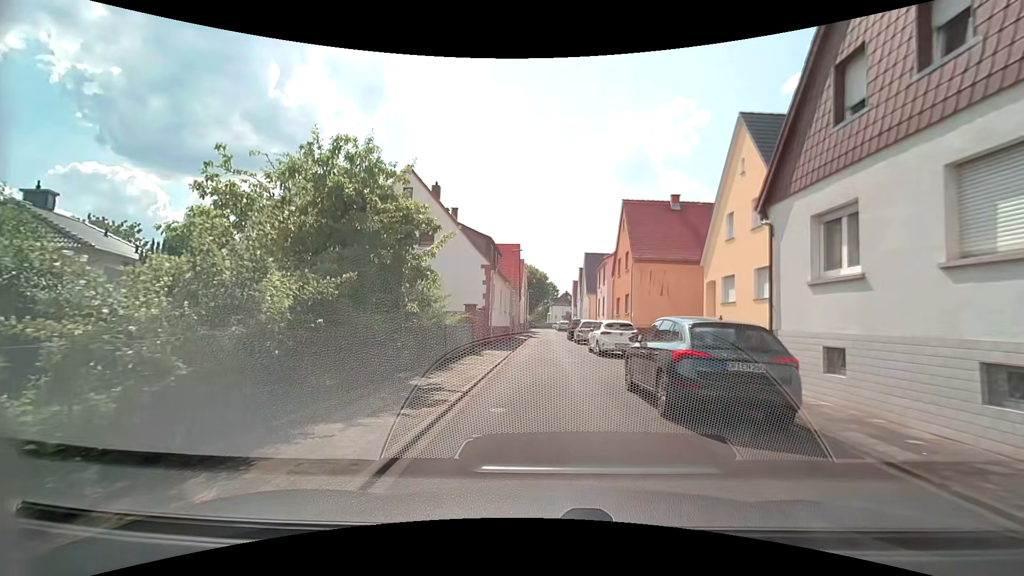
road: residential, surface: asphalt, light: Day
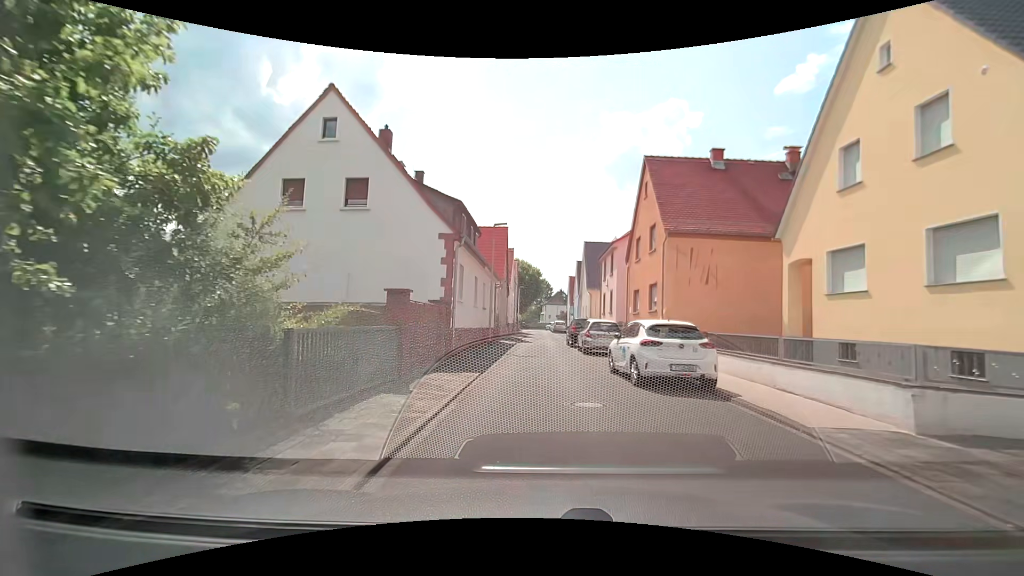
(+0.2, +9.3) m; +3°
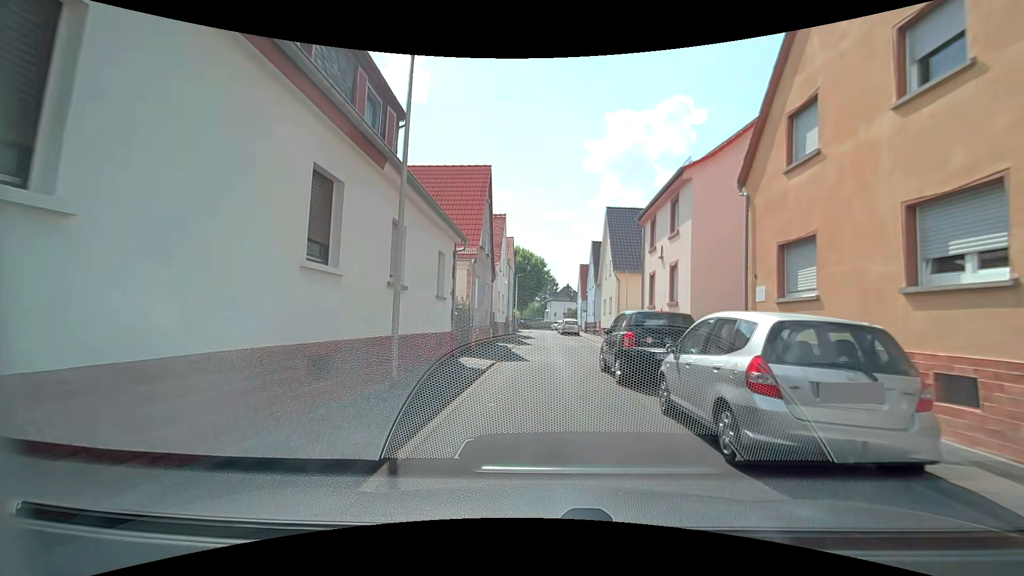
(-0.2, +16.3) m; -1°
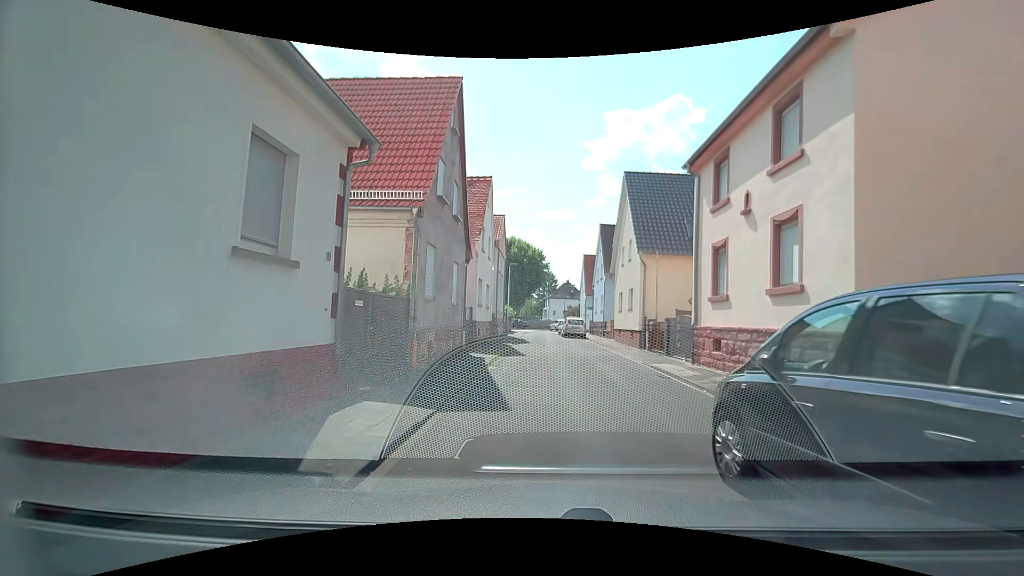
(-0.1, +9.2) m; 0°
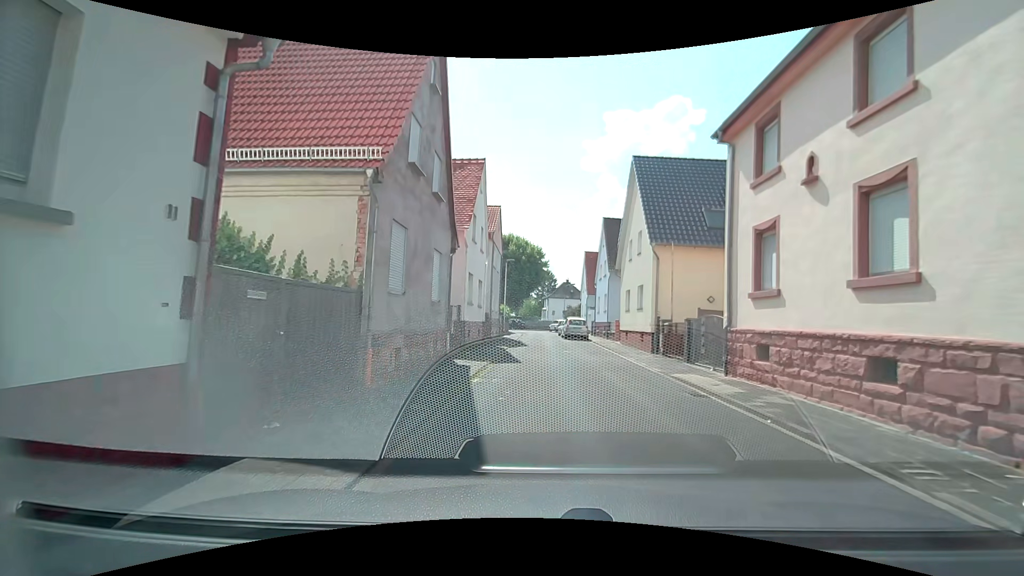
(0.0, +3.0) m; 0°
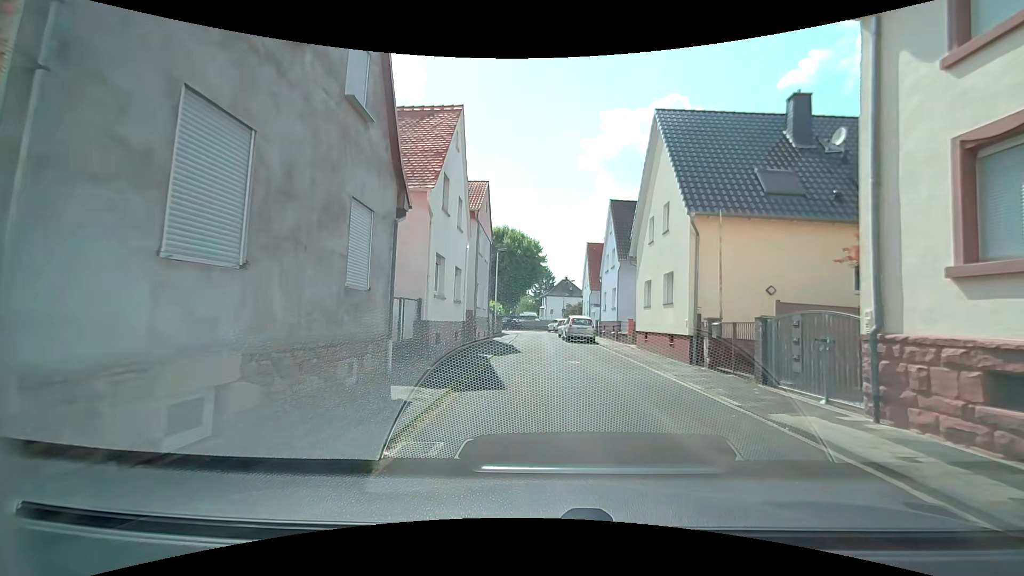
(-0.1, +6.0) m; -1°
